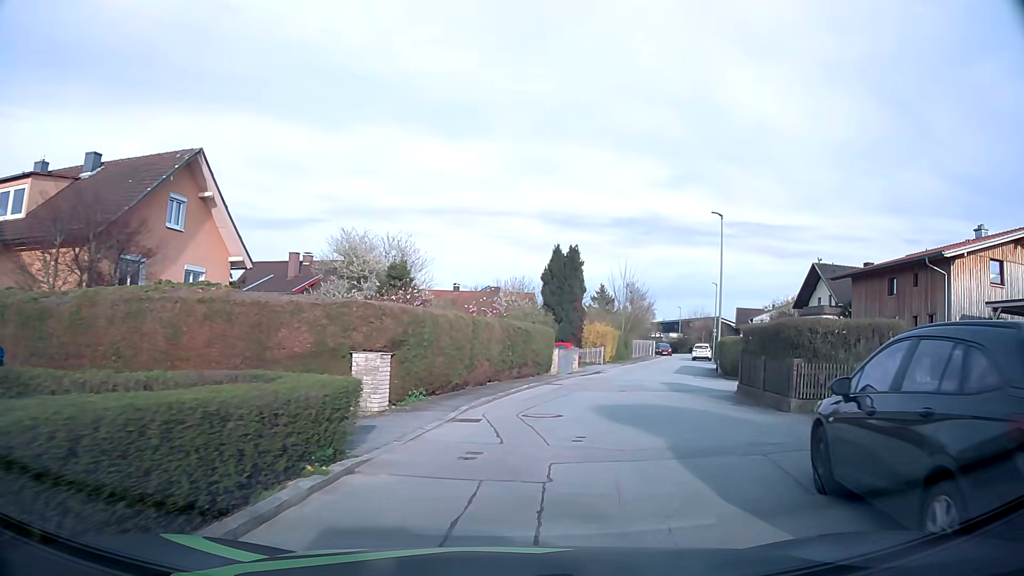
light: Day
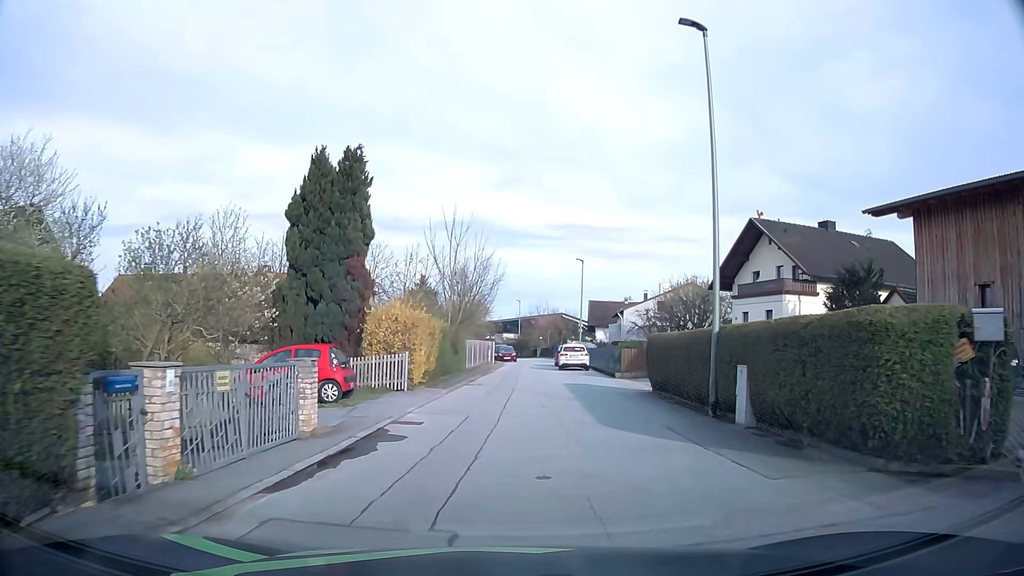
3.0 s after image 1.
(+3.3, +21.9) m; +15°
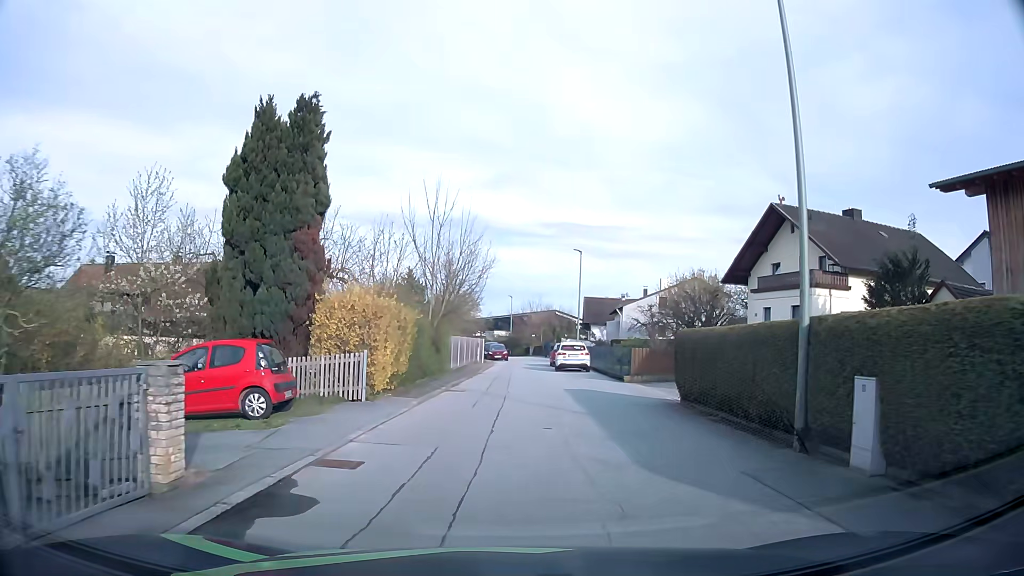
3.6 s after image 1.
(0.0, +4.4) m; +1°
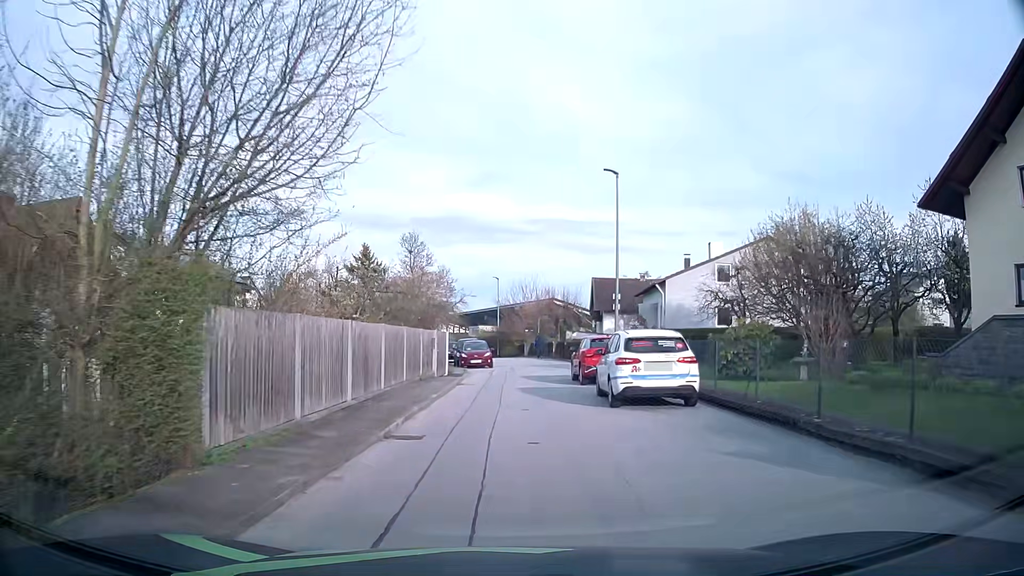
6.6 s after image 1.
(+0.1, +21.8) m; 0°
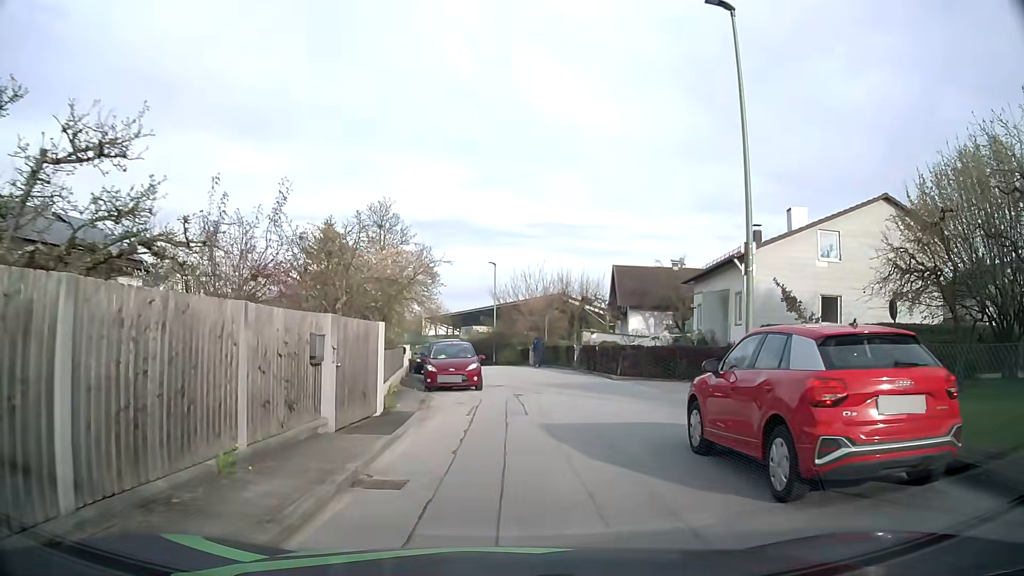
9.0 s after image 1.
(0.0, +14.9) m; 0°
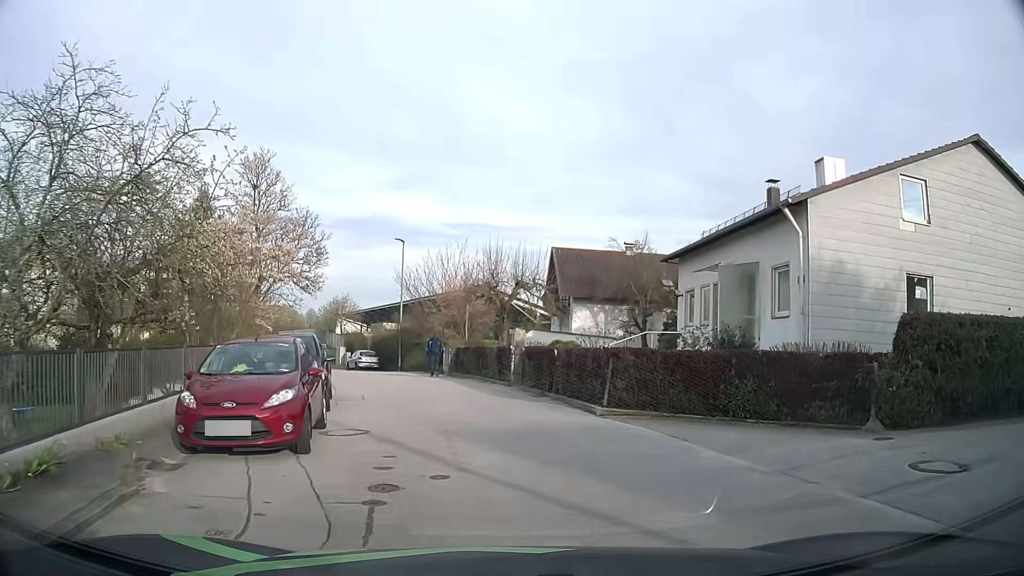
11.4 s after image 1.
(+0.6, +11.6) m; +8°
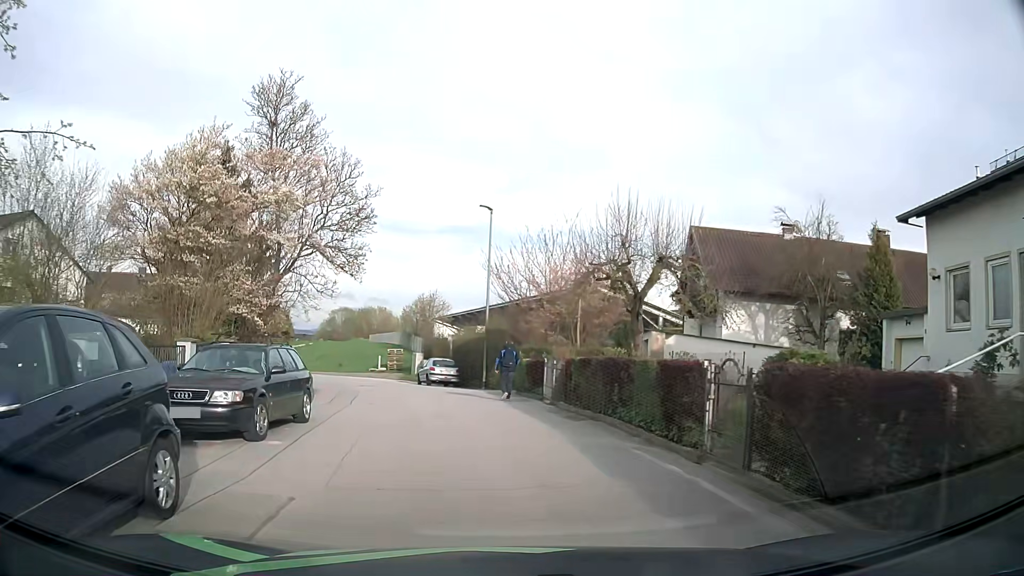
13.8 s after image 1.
(-1.0, +12.1) m; -11°
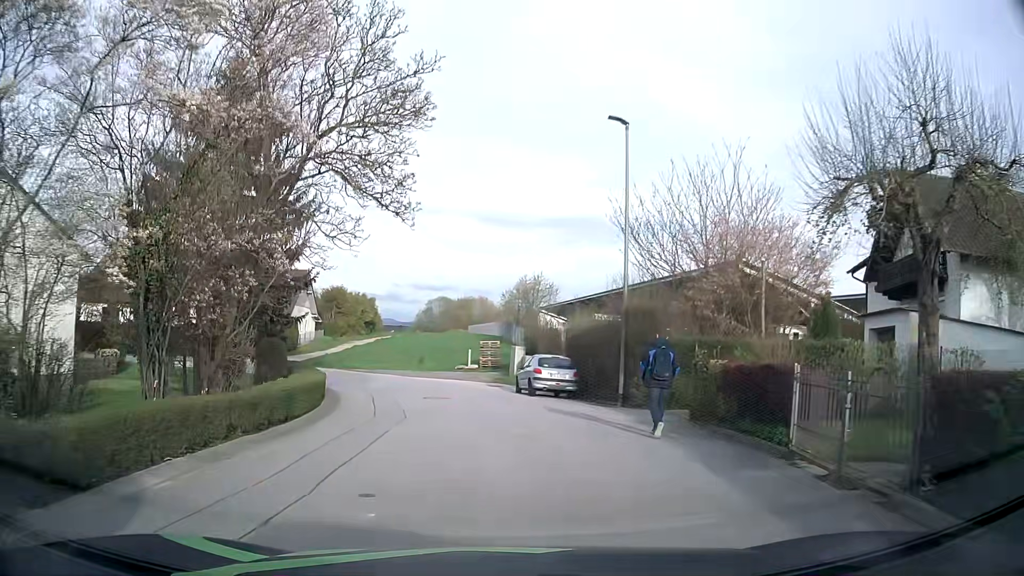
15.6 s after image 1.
(-0.8, +11.6) m; -8°
(0, +10) (-2, +20) (-5, +29) (-11, +37) (-20, +41) (-30, +42) (-40, +44) (-50, +46) (-60, +49) (-68, +53) m
